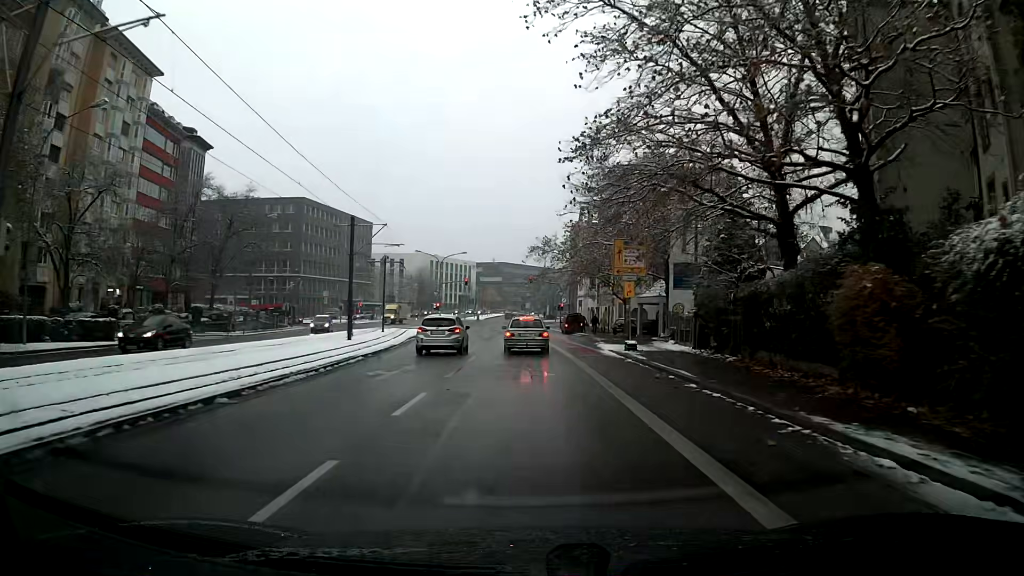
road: secondary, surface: asphalt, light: Day
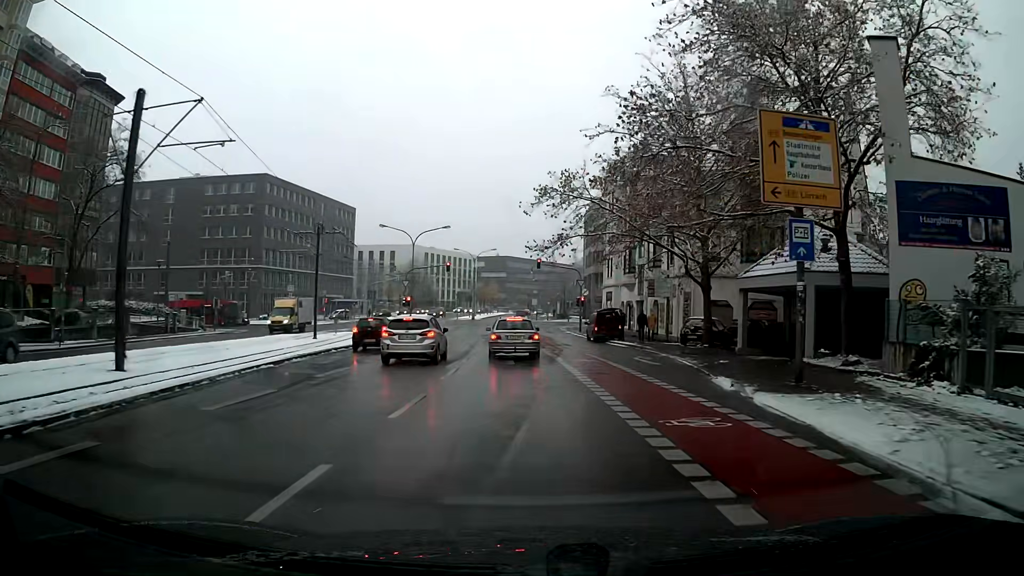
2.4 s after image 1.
(-0.1, +24.1) m; -1°
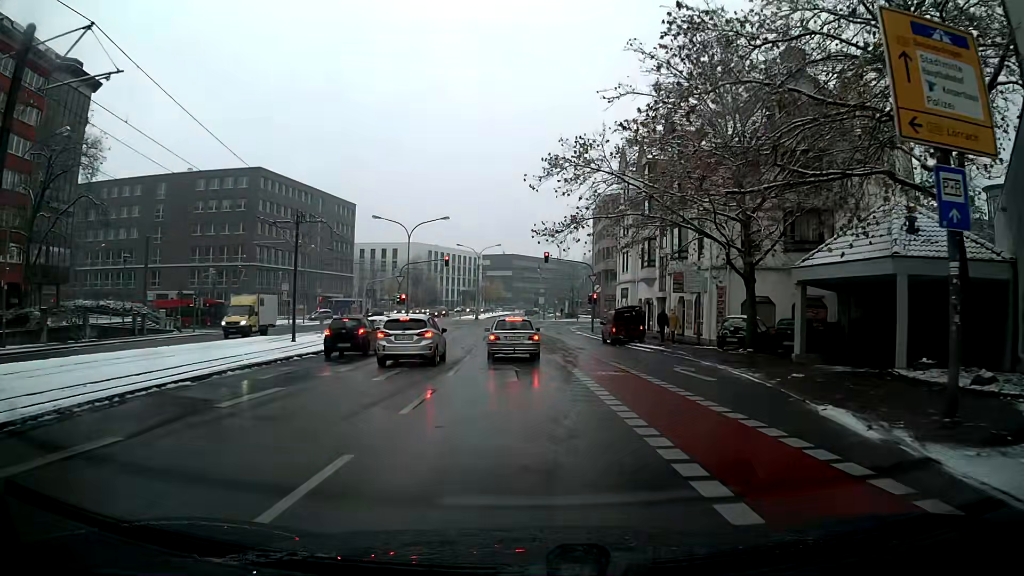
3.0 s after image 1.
(0.0, +5.5) m; 0°
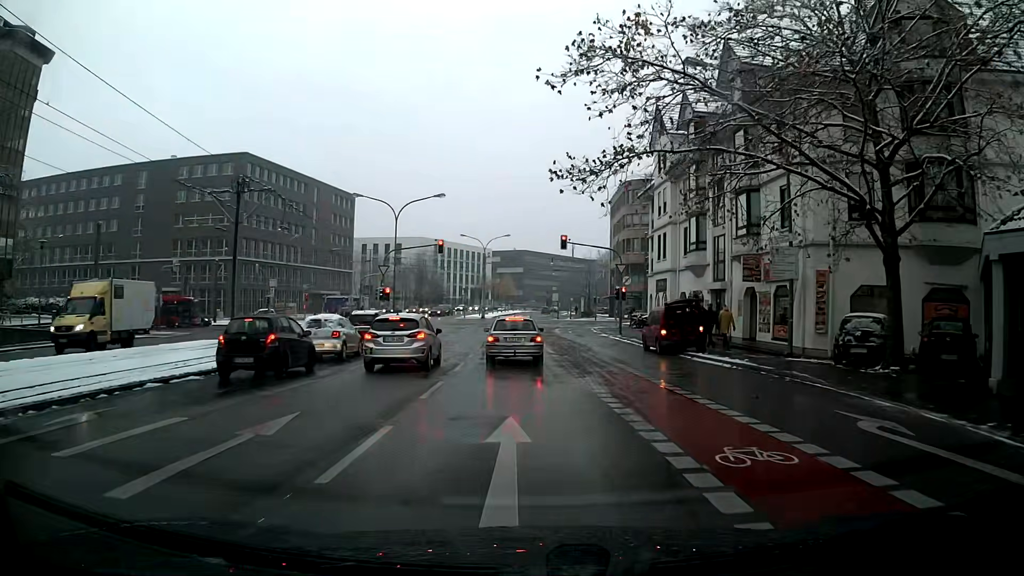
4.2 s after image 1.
(-0.1, +10.3) m; -1°
